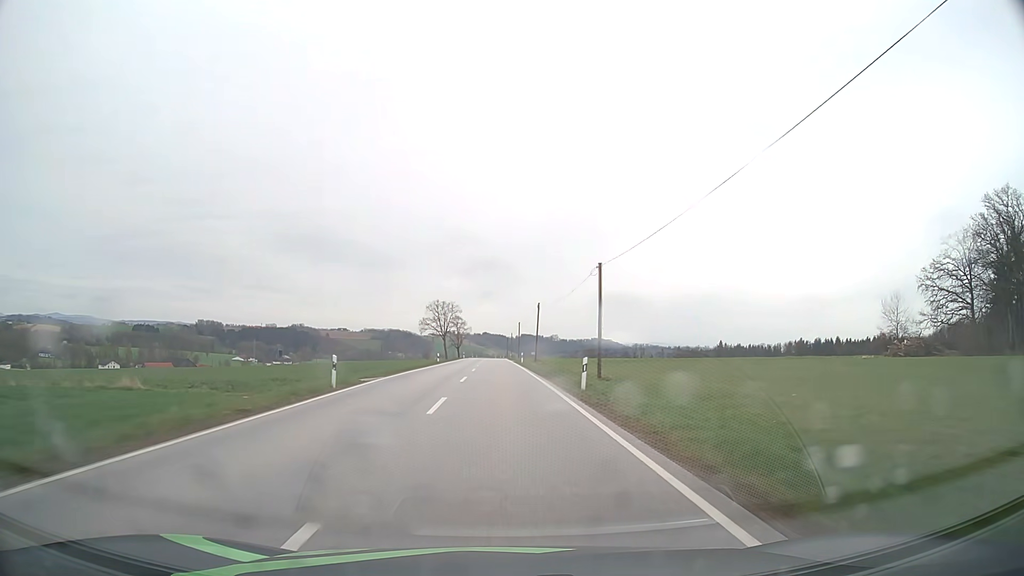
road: secondary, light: Day
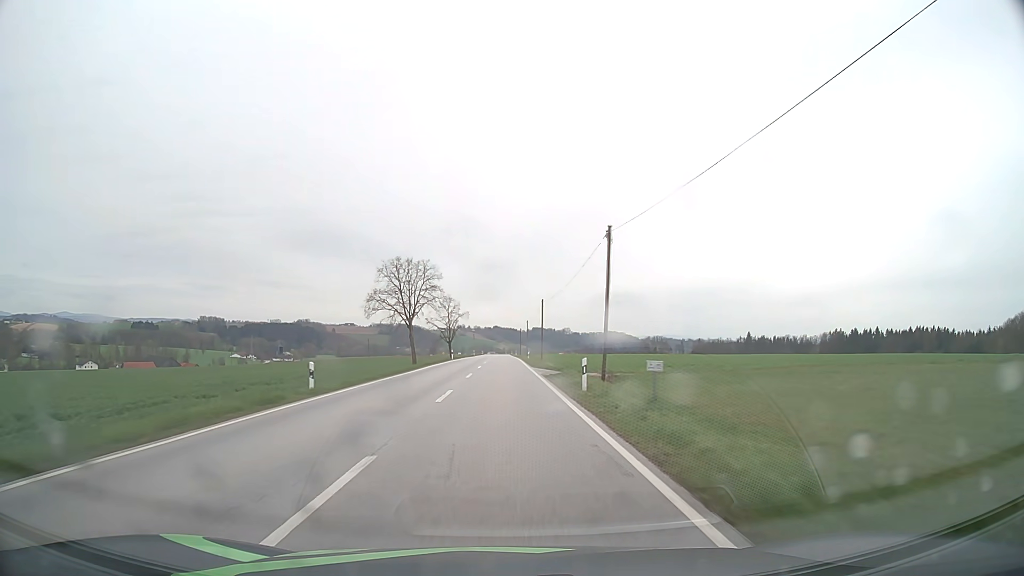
(-0.3, +45.1) m; -1°
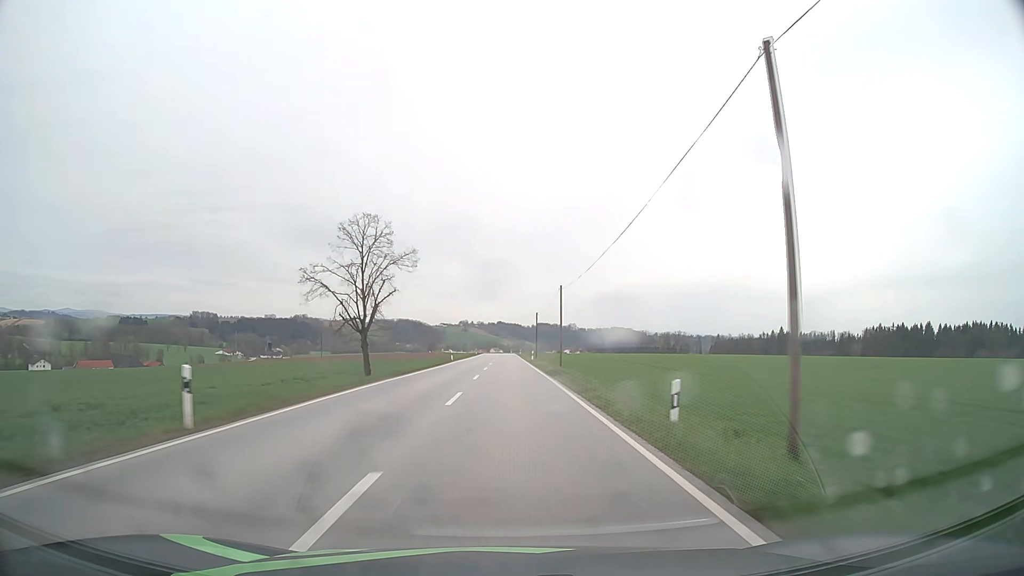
(-0.3, +61.1) m; 0°
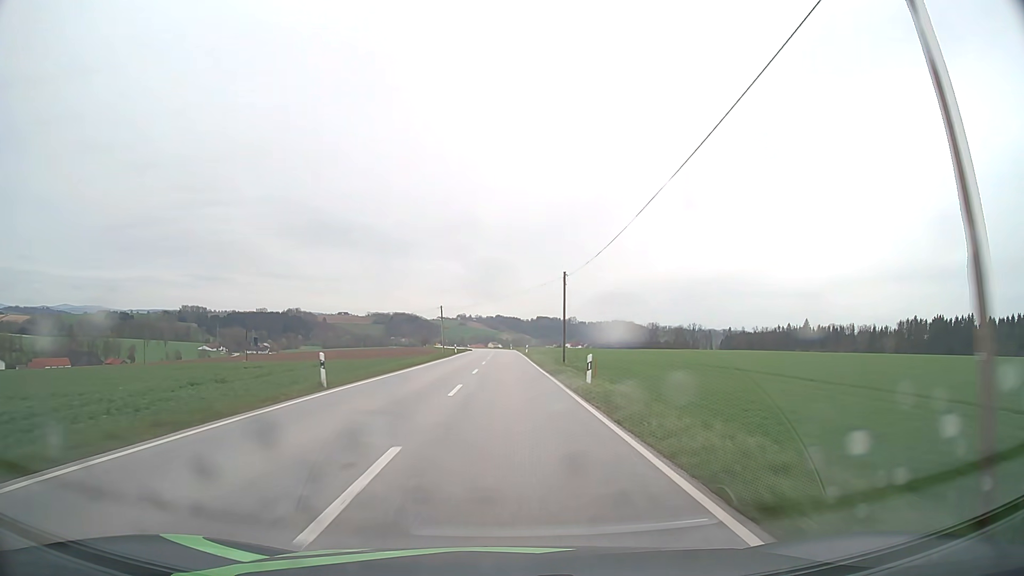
(+0.1, +46.5) m; 0°
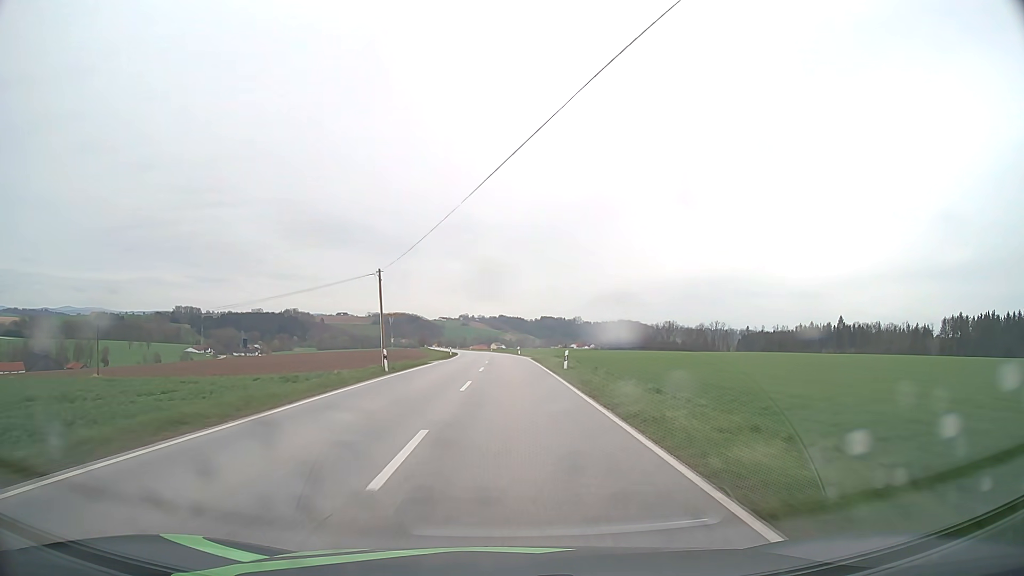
(-0.1, +46.1) m; 0°
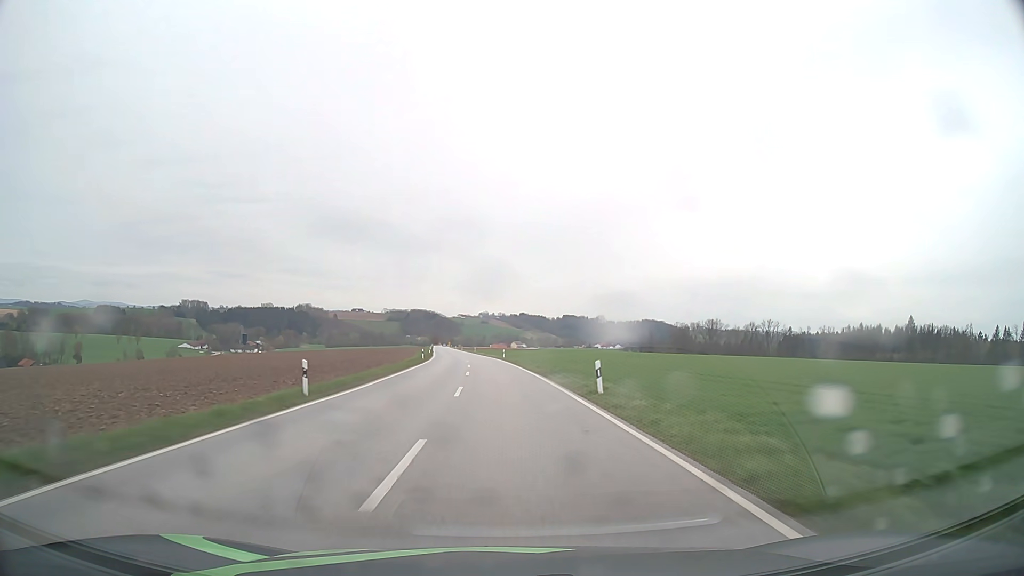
(-0.4, +60.5) m; -2°
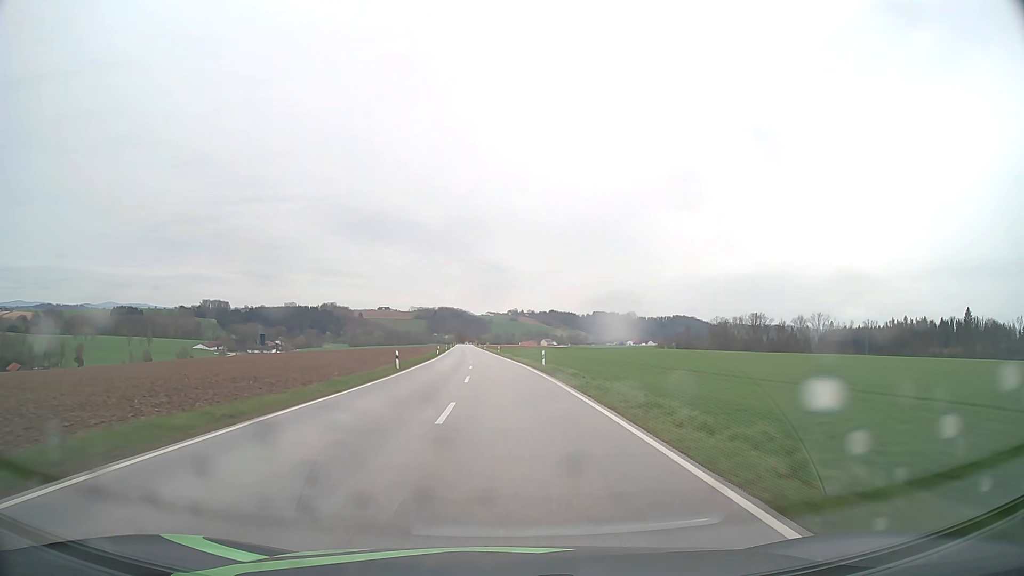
(-0.6, +30.3) m; -2°
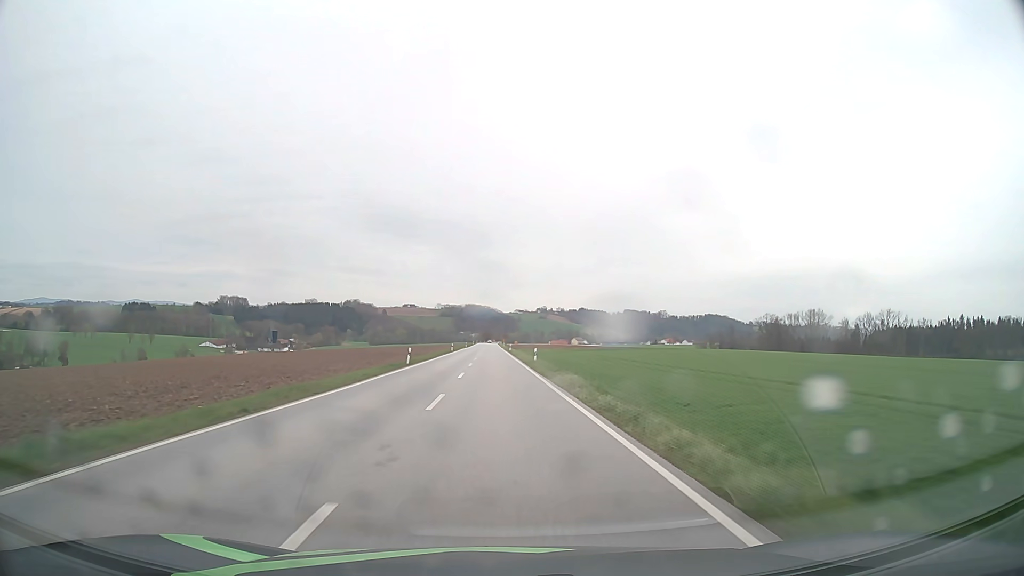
(-1.0, +45.8) m; -2°
(0, +10) (0, +20) (0, +30) (-1, +40) (-1, +50) (-1, +60) (-1, +70) (-2, +80) (-2, +90) (-2, +100) m
